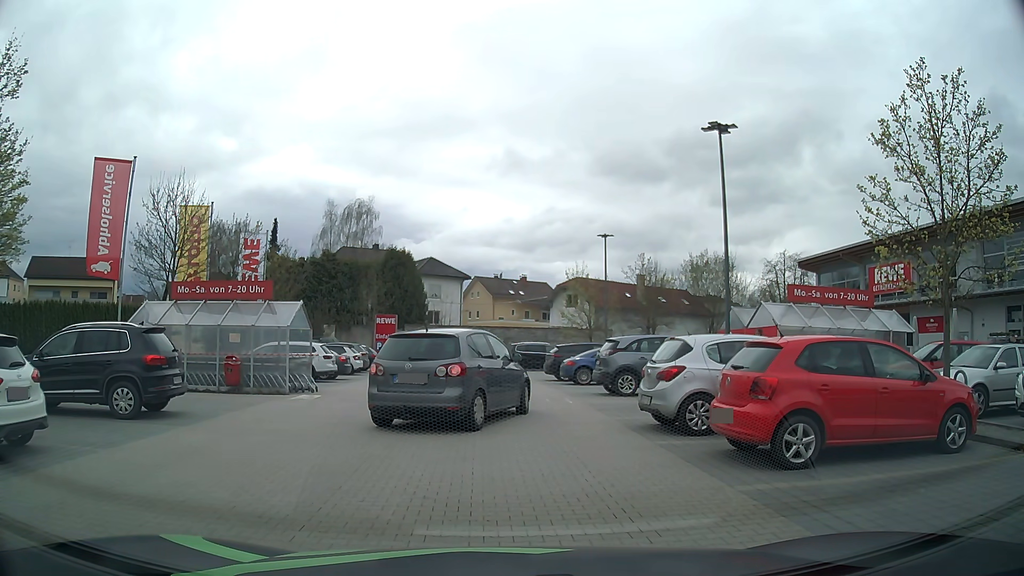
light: Day
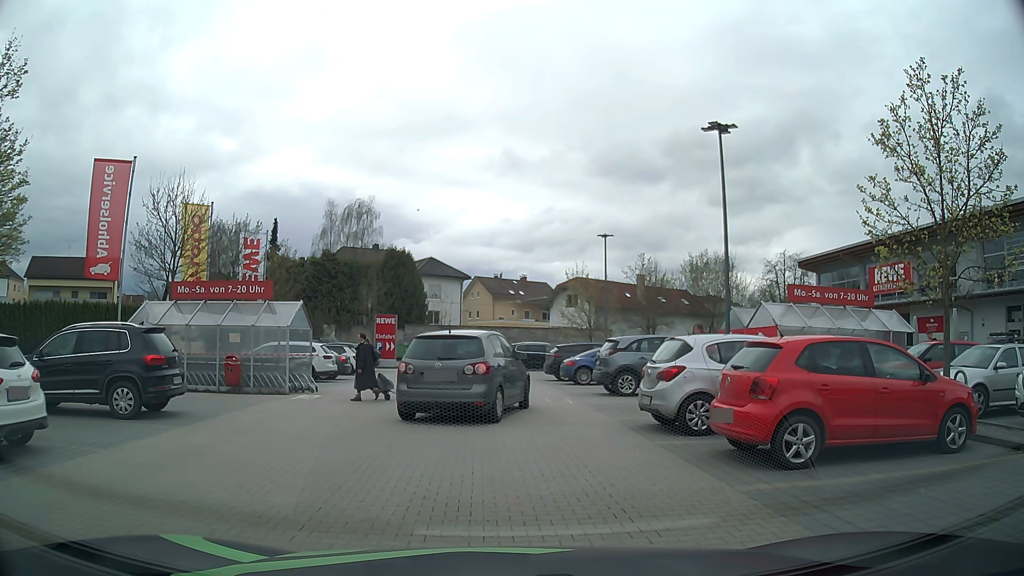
(0.0, 0.0) m; 0°
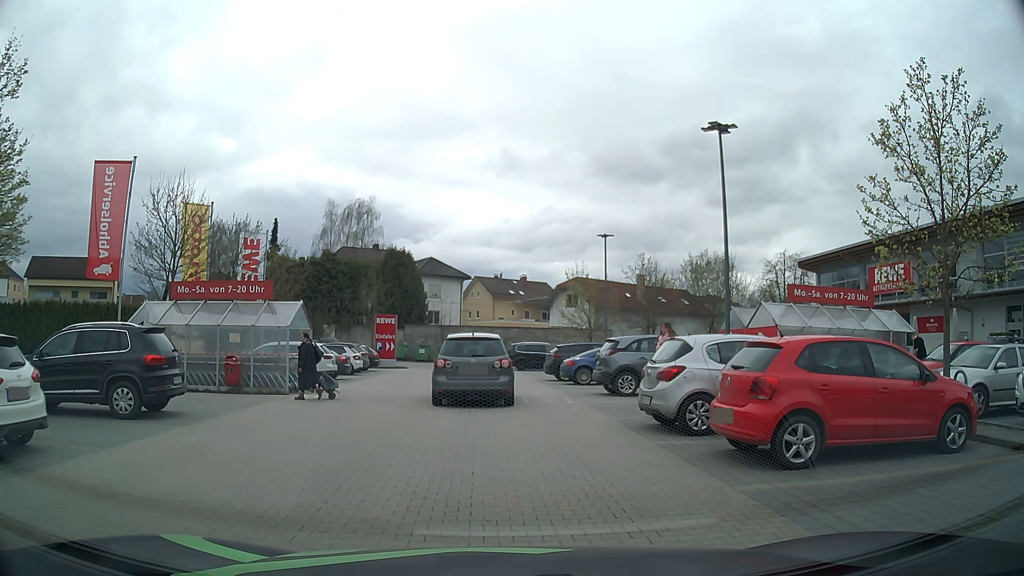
(0.0, 0.0) m; 0°
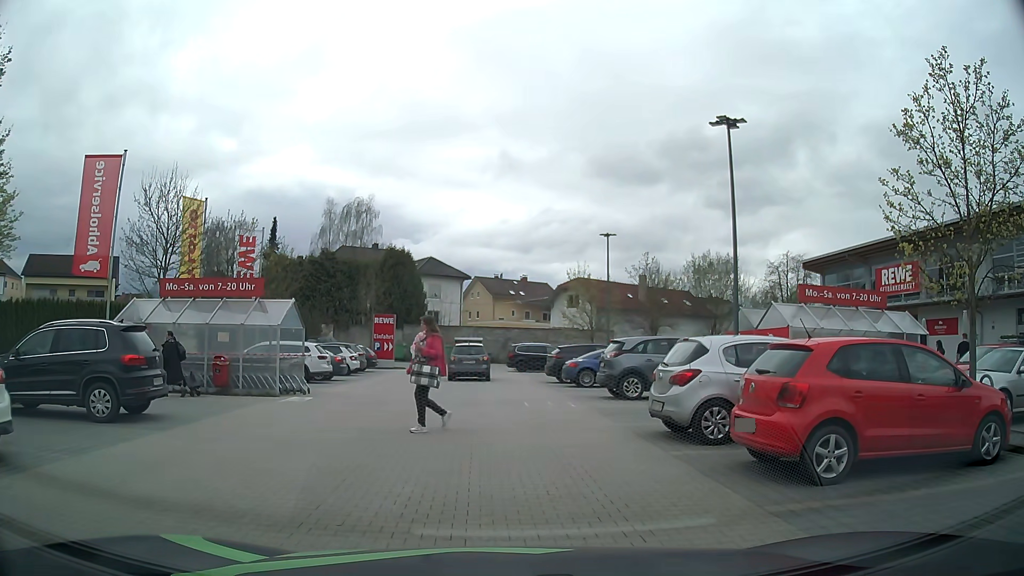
(0.0, +0.7) m; 0°
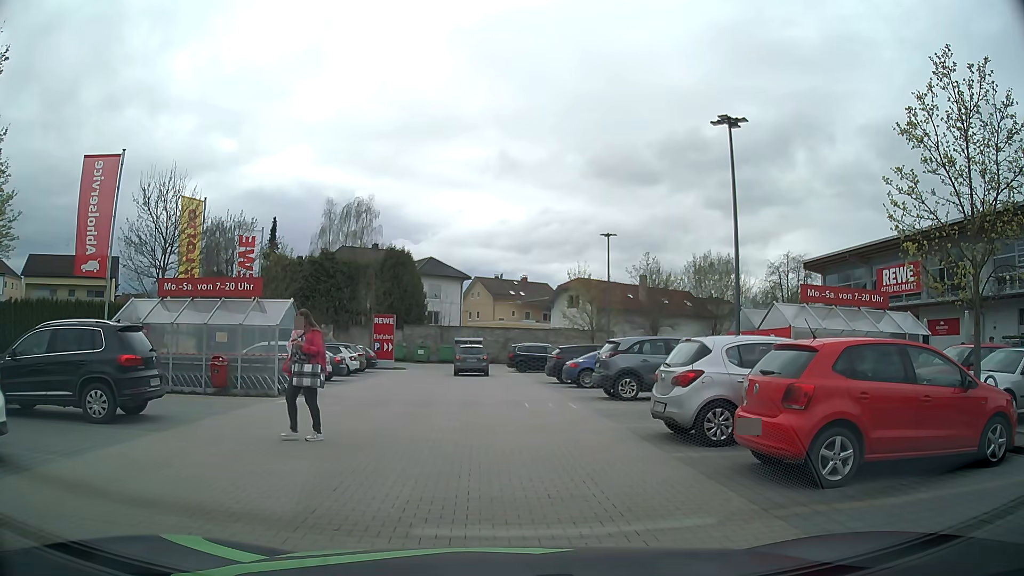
(0.0, +0.1) m; 0°
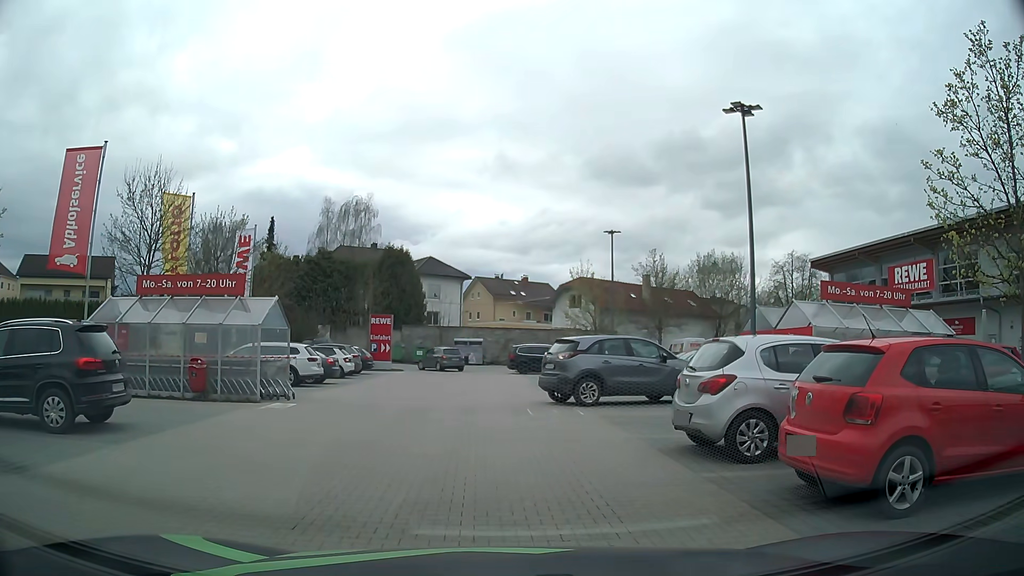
(0.0, +1.3) m; 0°
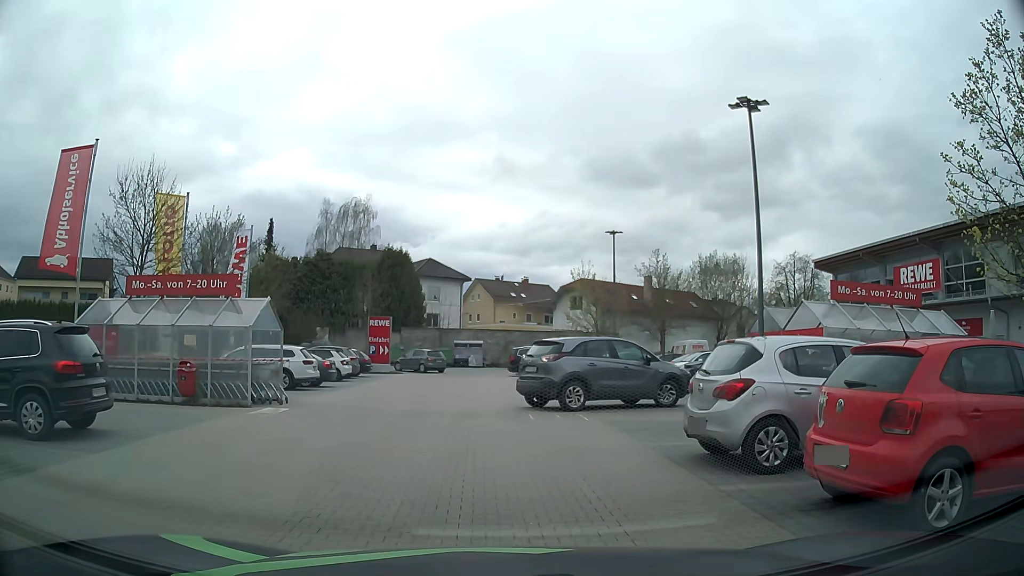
(0.0, +0.6) m; 0°
